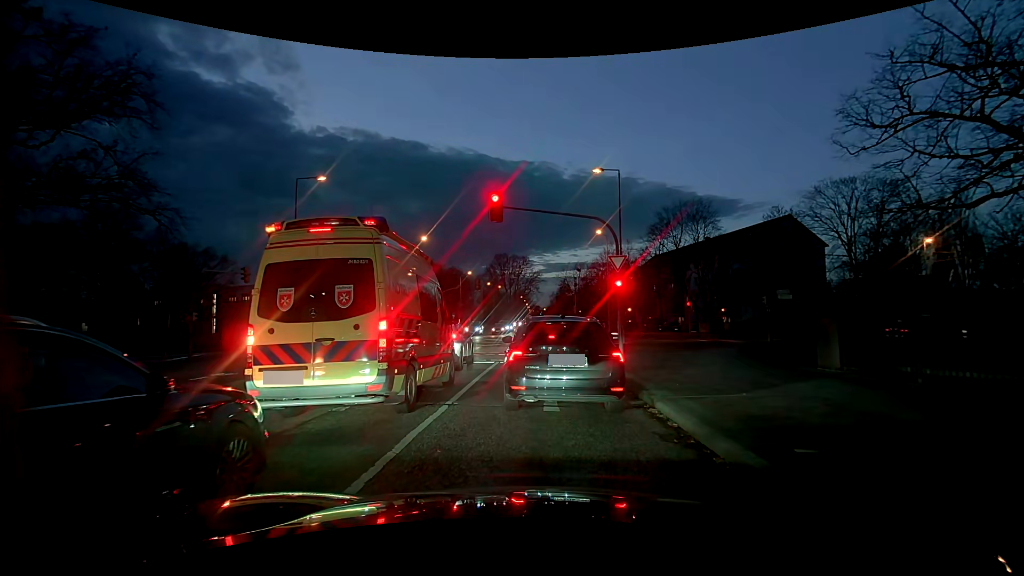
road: tertiary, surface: asphalt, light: Dusk
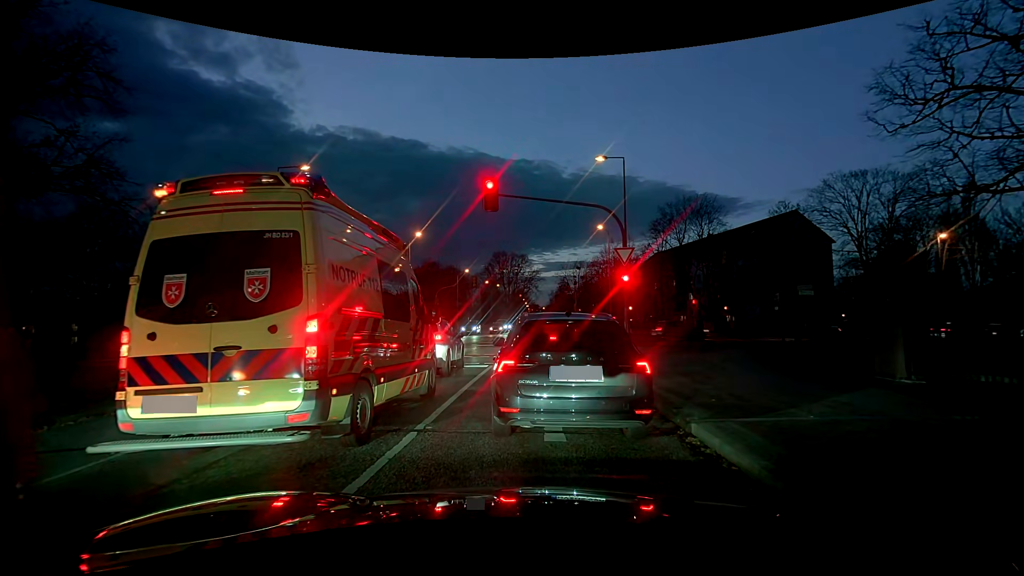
(0.0, +2.0) m; 0°
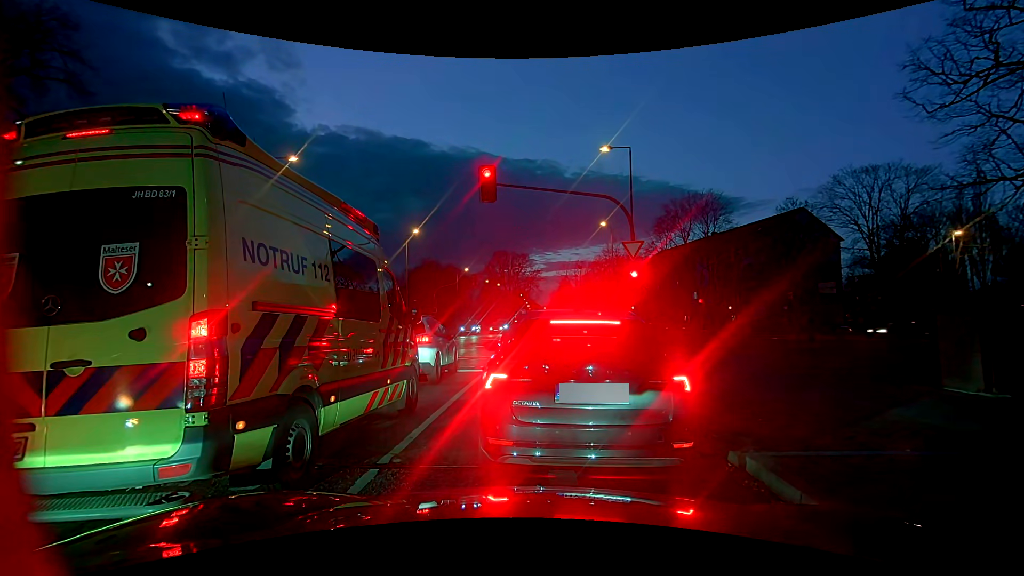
(0.0, +1.4) m; 0°
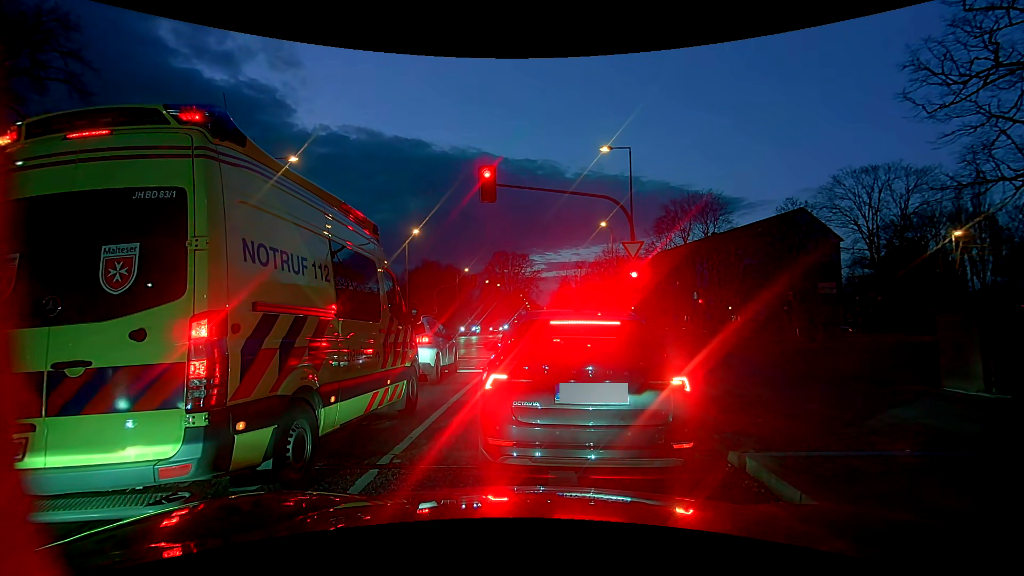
(0.0, +0.1) m; 0°
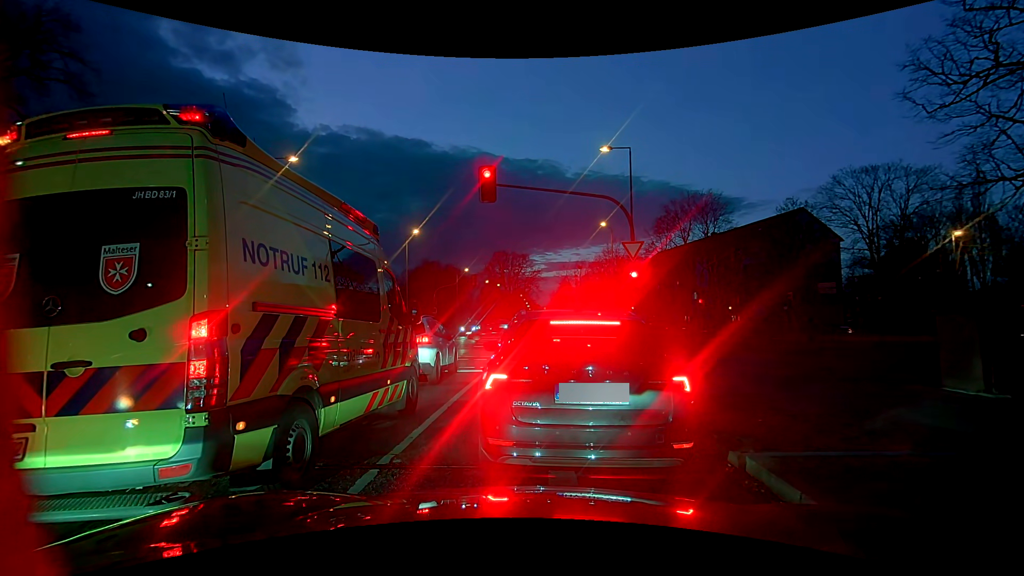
(0.0, 0.0) m; 0°
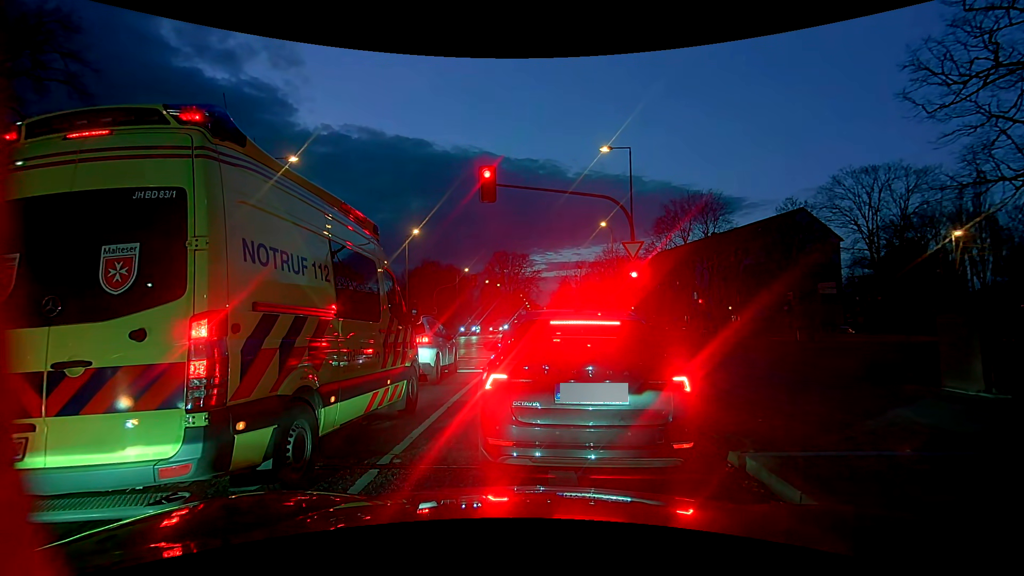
(0.0, 0.0) m; 0°
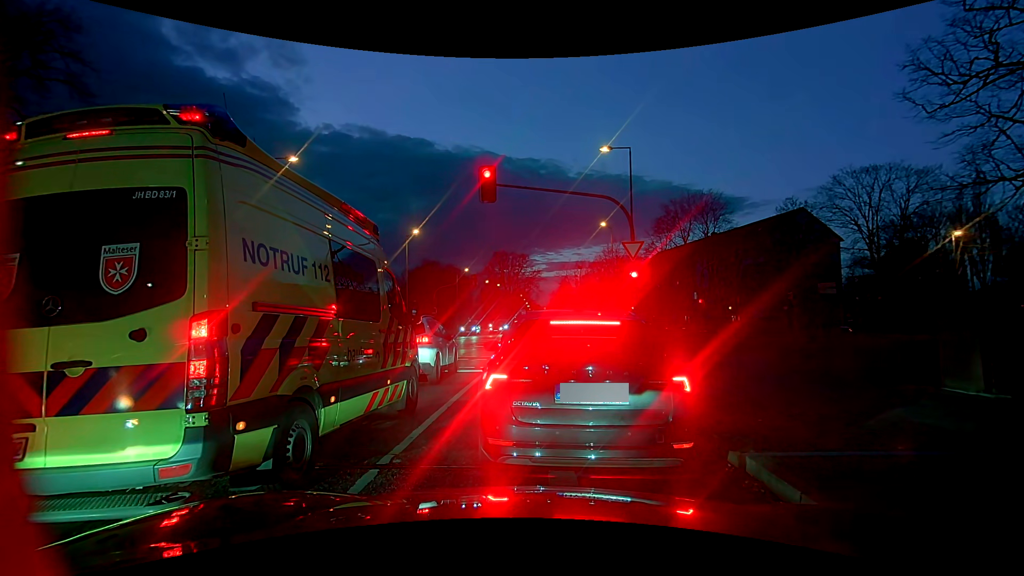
(0.0, 0.0) m; 0°
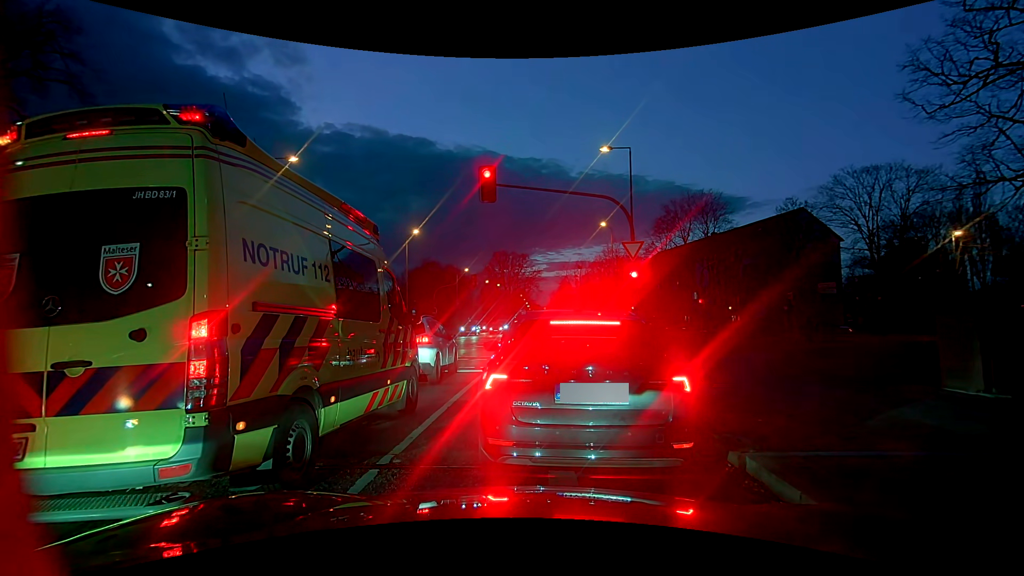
(0.0, 0.0) m; 0°
(0, +10) (0, +20) (0, +30) (-1, +40) (-2, +50) (-2, +60) (-3, +70) (-3, +80) (-3, +90) (-3, +100) m
